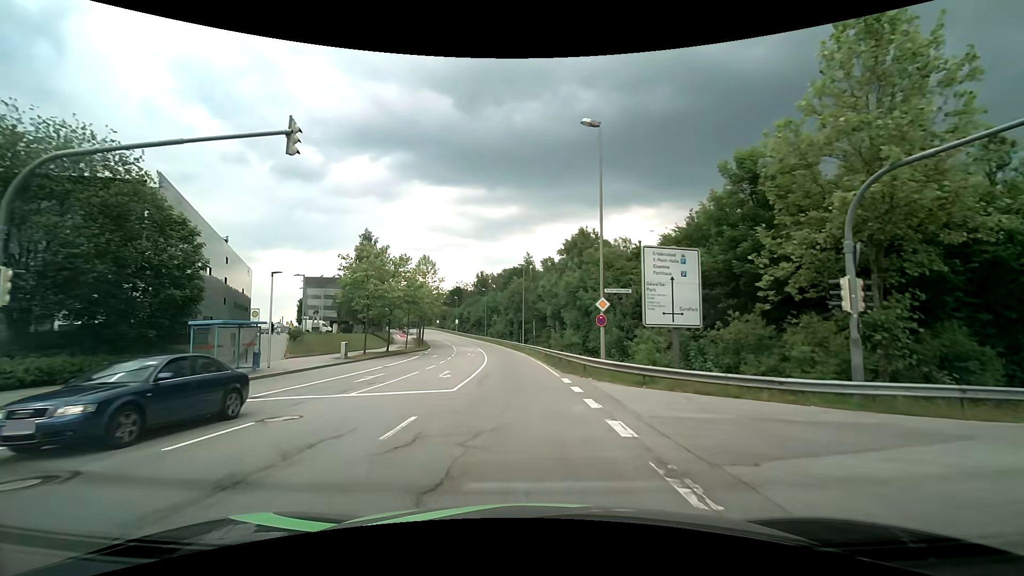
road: secondary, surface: asphalt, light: Day
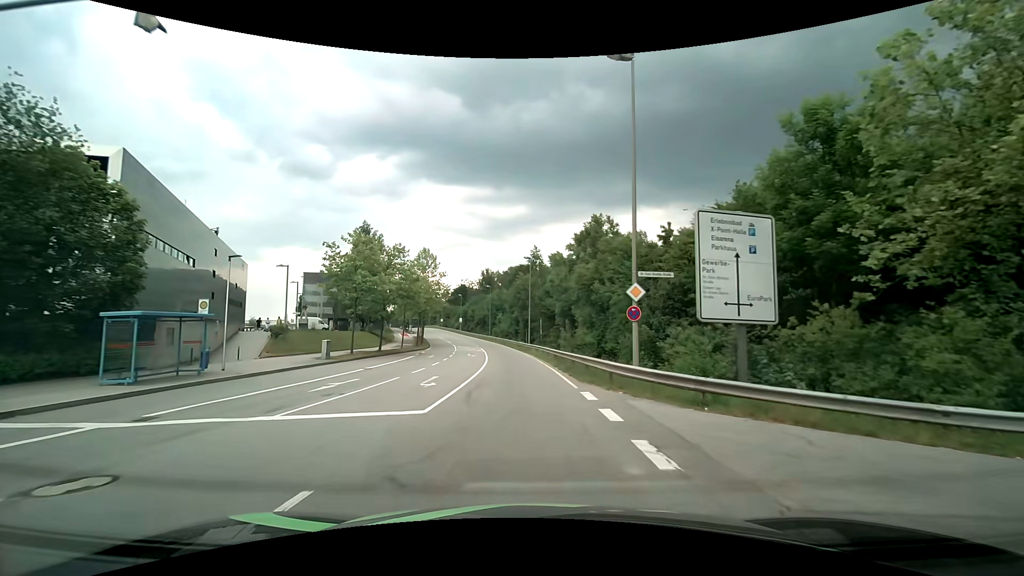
(0.0, +4.9) m; 0°
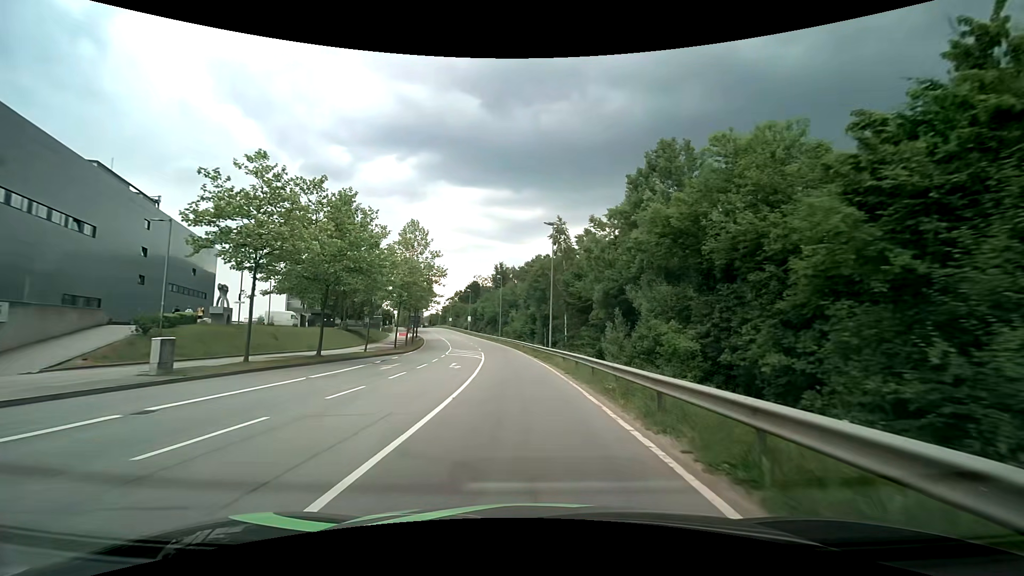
(-0.3, +17.4) m; -2°
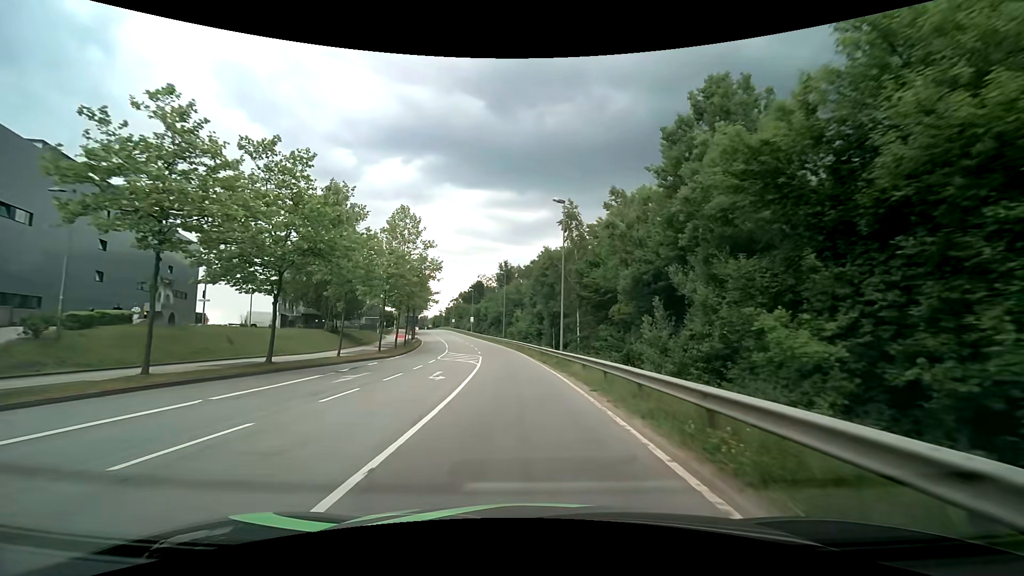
(0.0, +6.6) m; -1°
(0, +10) (0, +20) (-1, +30) (-2, +40) (-3, +50) (-5, +60) (-6, +70) (-8, +79) (-11, +89) (-13, +99) m
